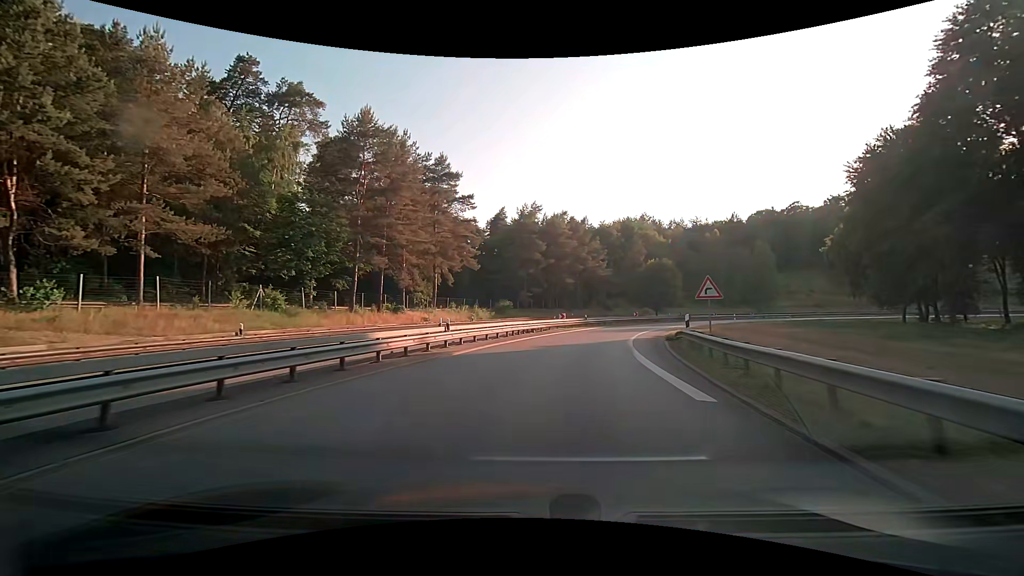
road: motorway_link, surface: asphalt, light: Day
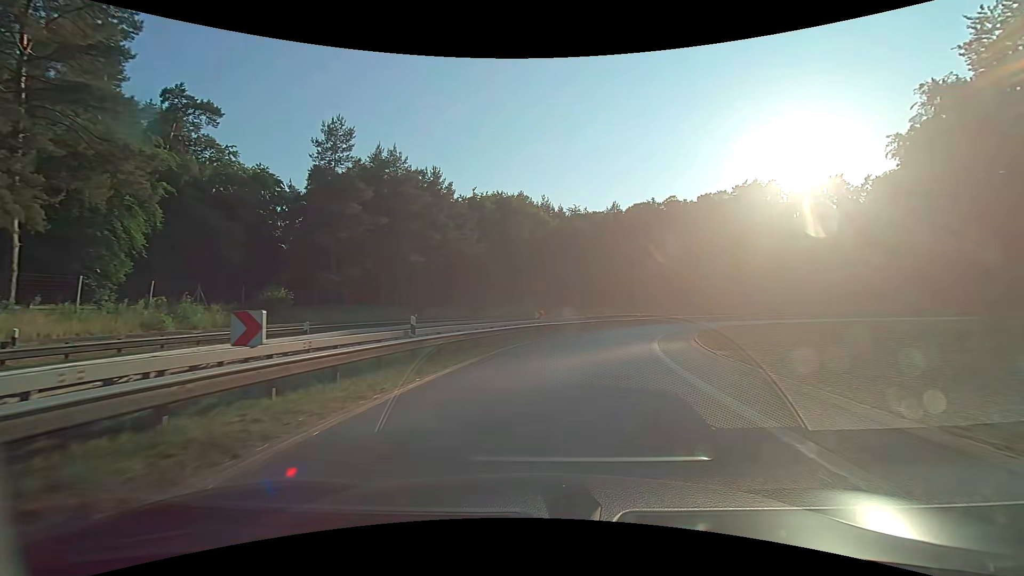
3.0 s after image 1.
(+4.3, +34.7) m; +15°
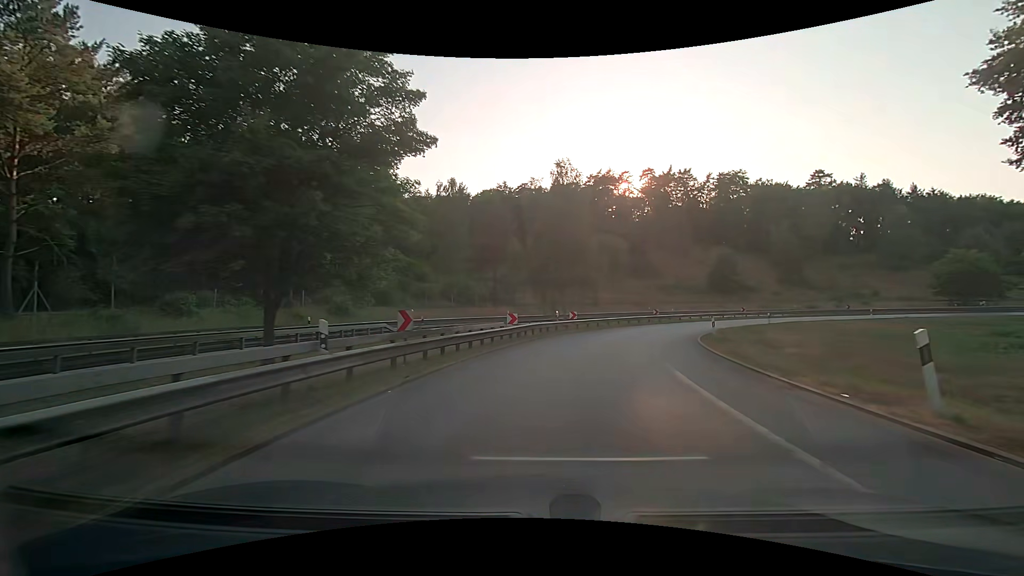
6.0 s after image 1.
(+4.7, +30.6) m; +17°
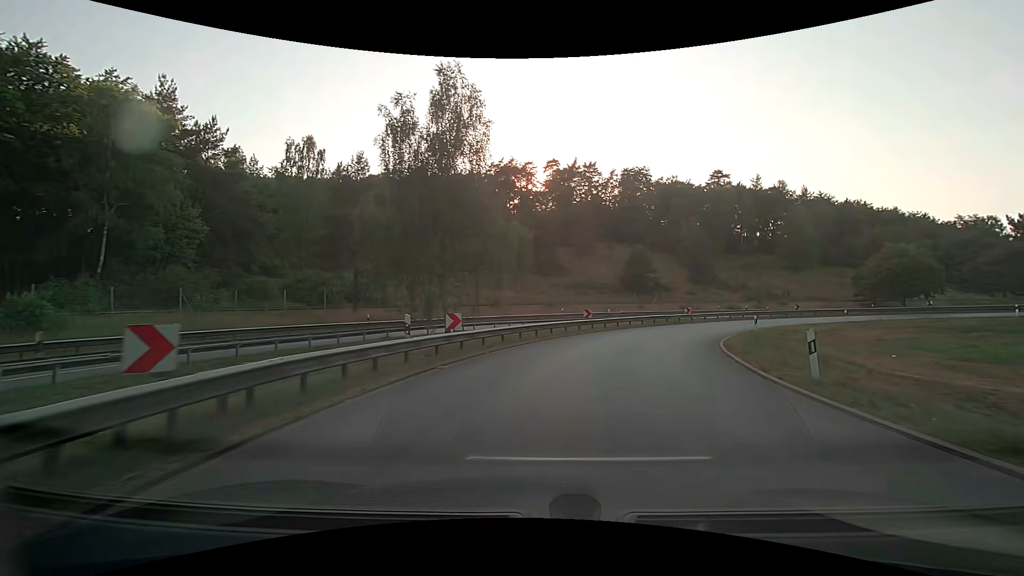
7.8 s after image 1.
(+1.7, +17.8) m; +11°
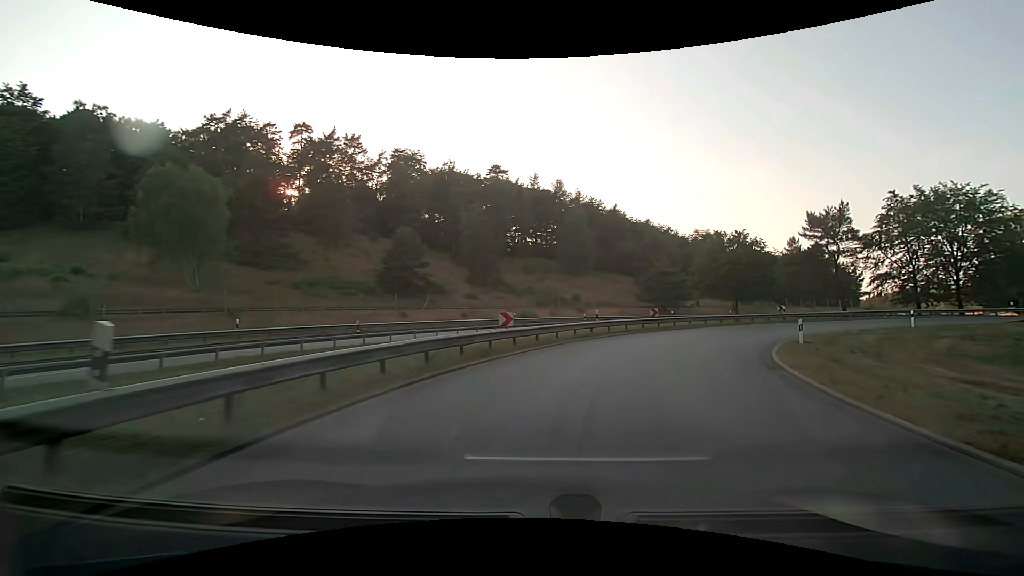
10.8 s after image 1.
(+6.0, +27.8) m; +26°
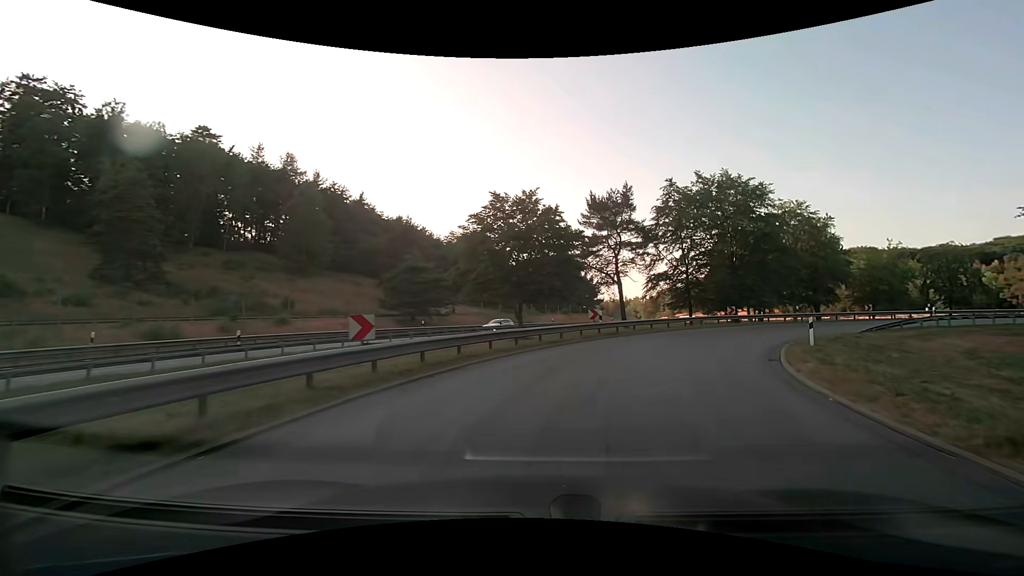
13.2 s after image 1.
(+5.1, +21.5) m; +28°
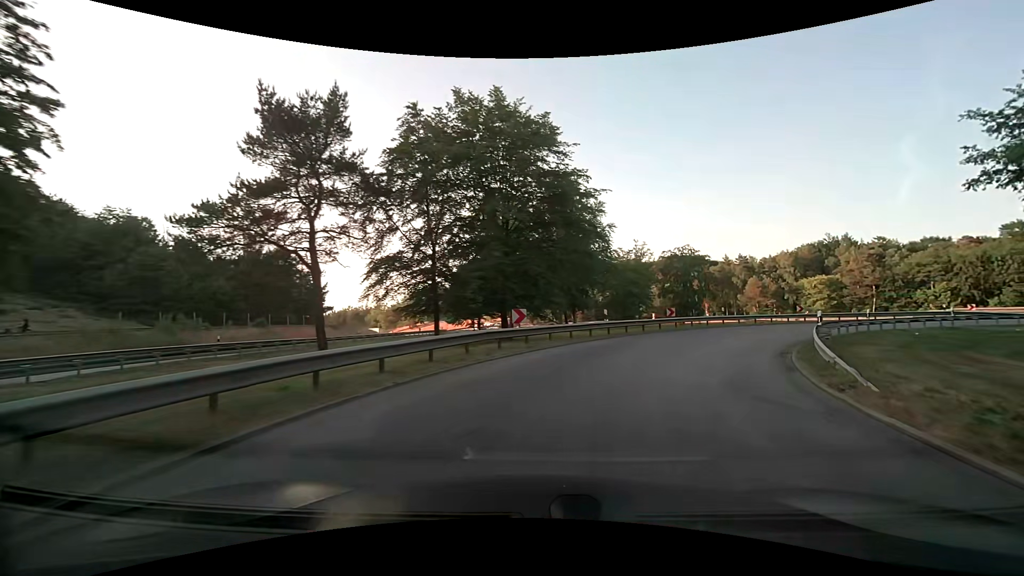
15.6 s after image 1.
(+5.2, +21.1) m; +29°
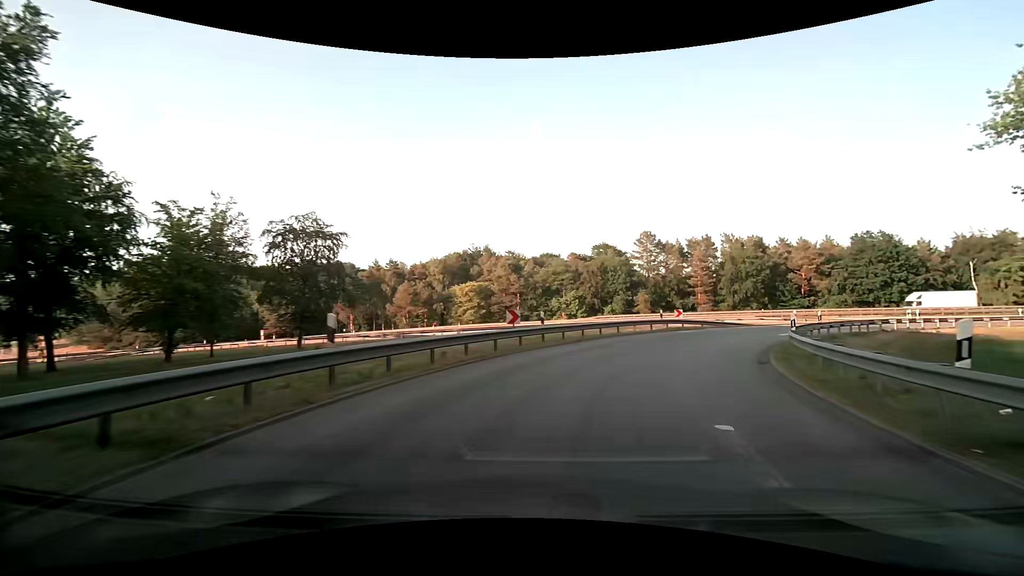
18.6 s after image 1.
(+9.3, +26.7) m; +38°
(+1, +10) (+5, +19) (+10, +28) (+17, +35) (+25, +40) (+34, +45) (+44, +47) (+54, +48) (+64, +49) (+74, +48) m
